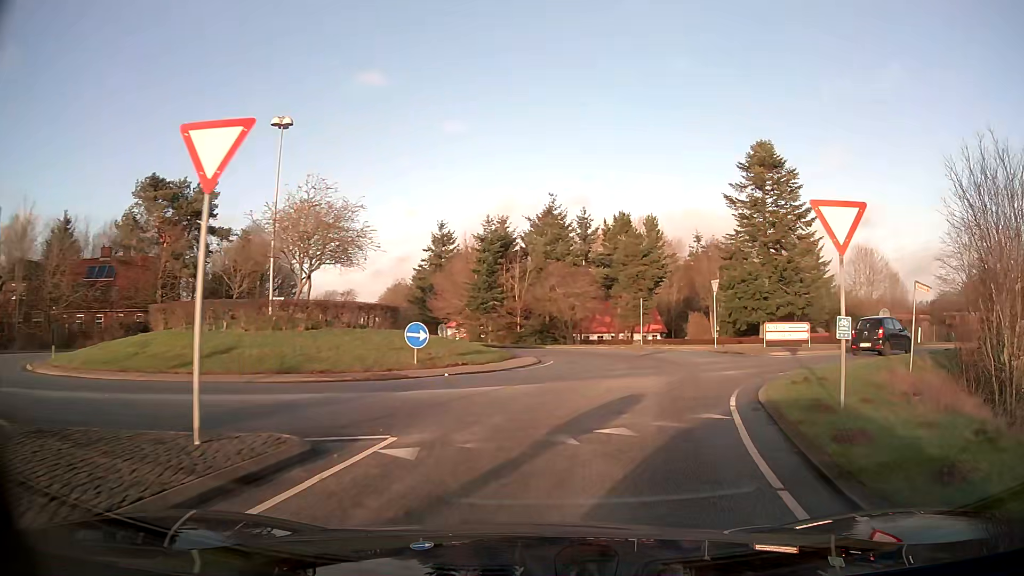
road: tertiary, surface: asphalt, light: Day
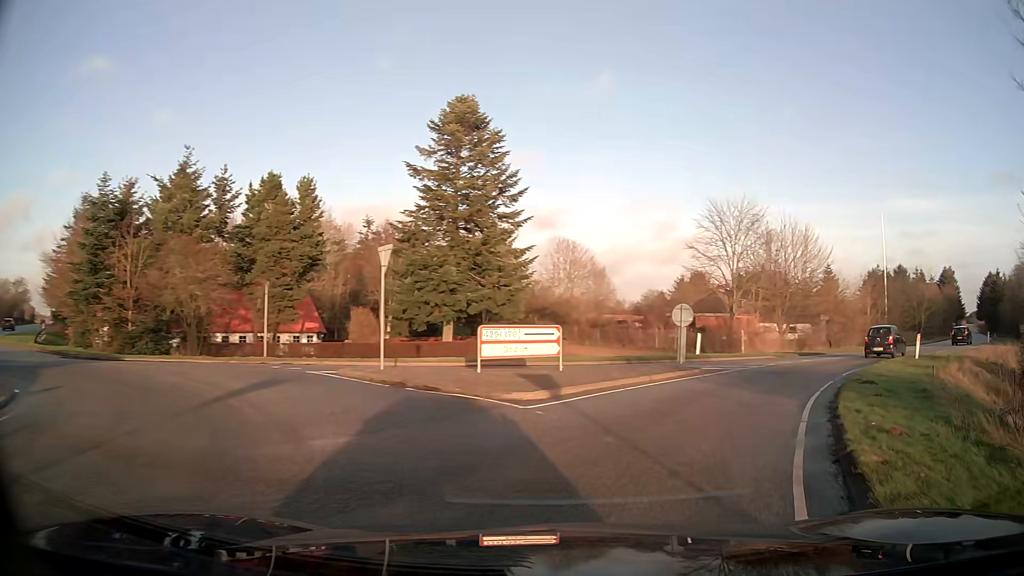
(+3.1, +14.5) m; +27°
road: secondary
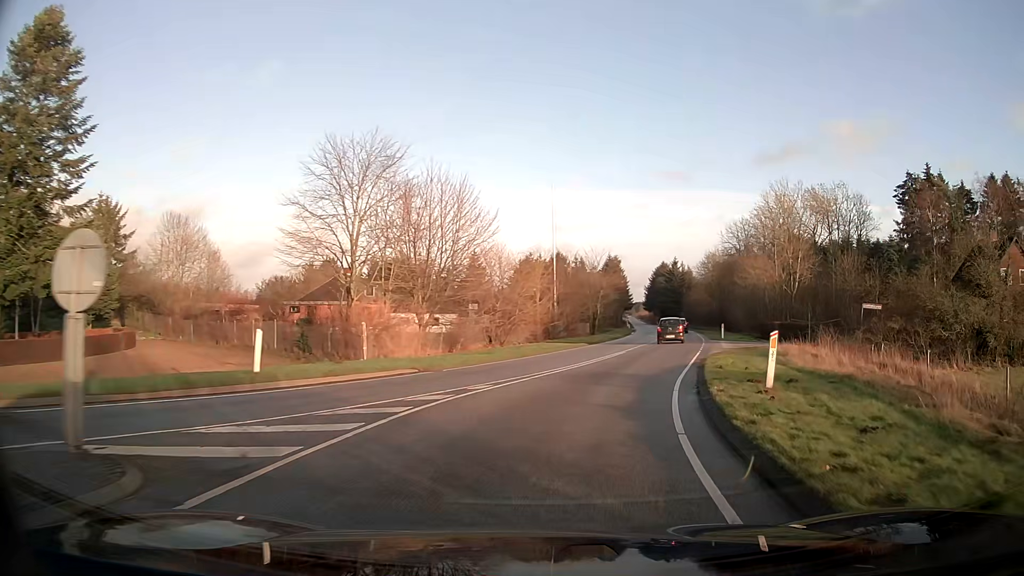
(+4.8, +15.4) m; +31°
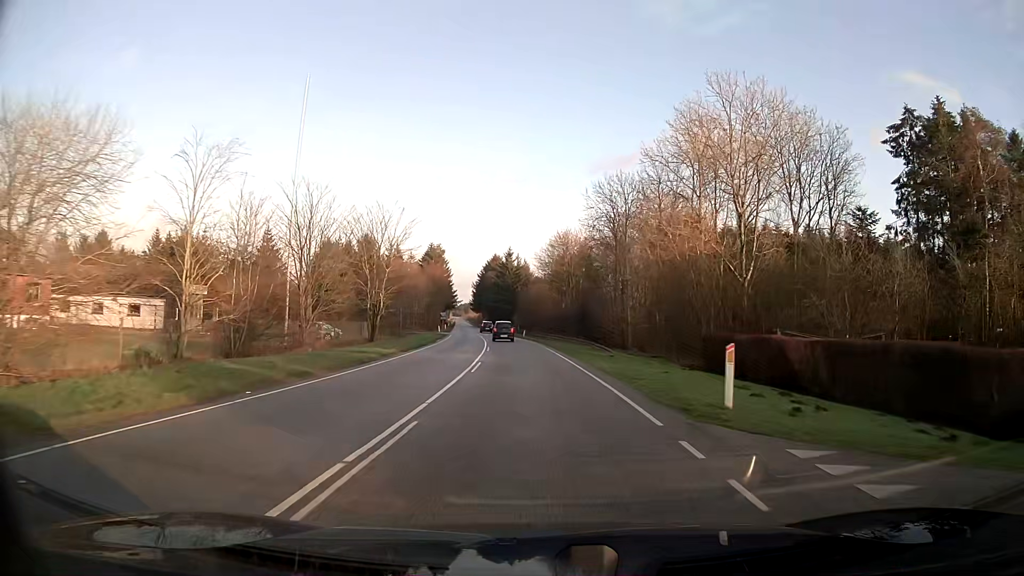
(+7.3, +36.1) m; +15°
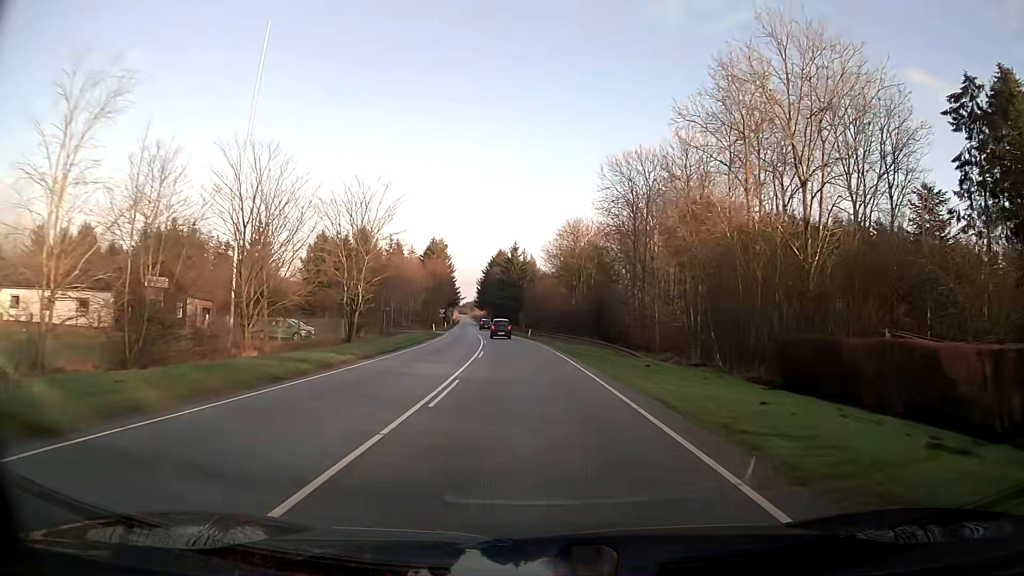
(0.0, +8.8) m; -1°
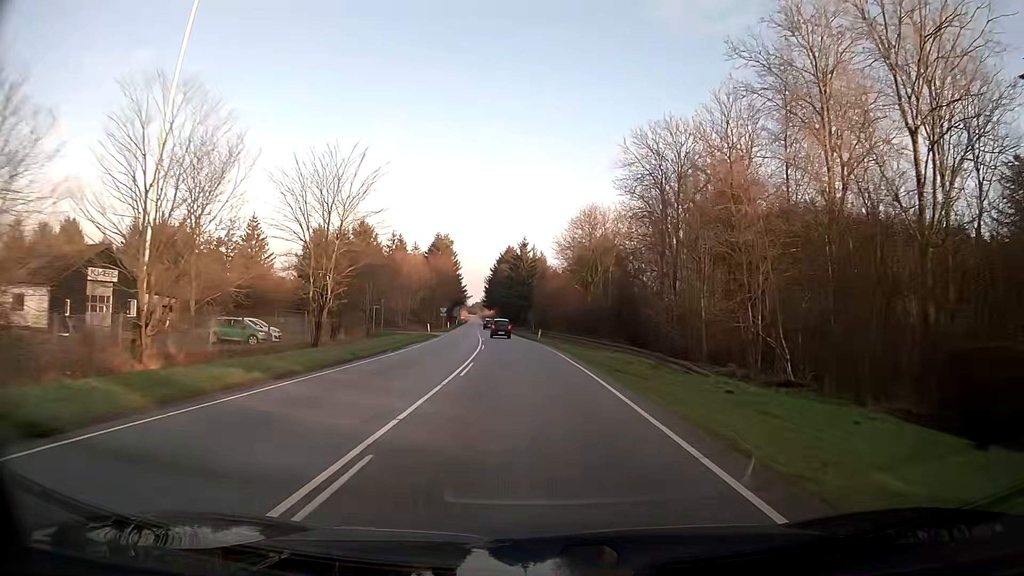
(-0.1, +9.3) m; -1°
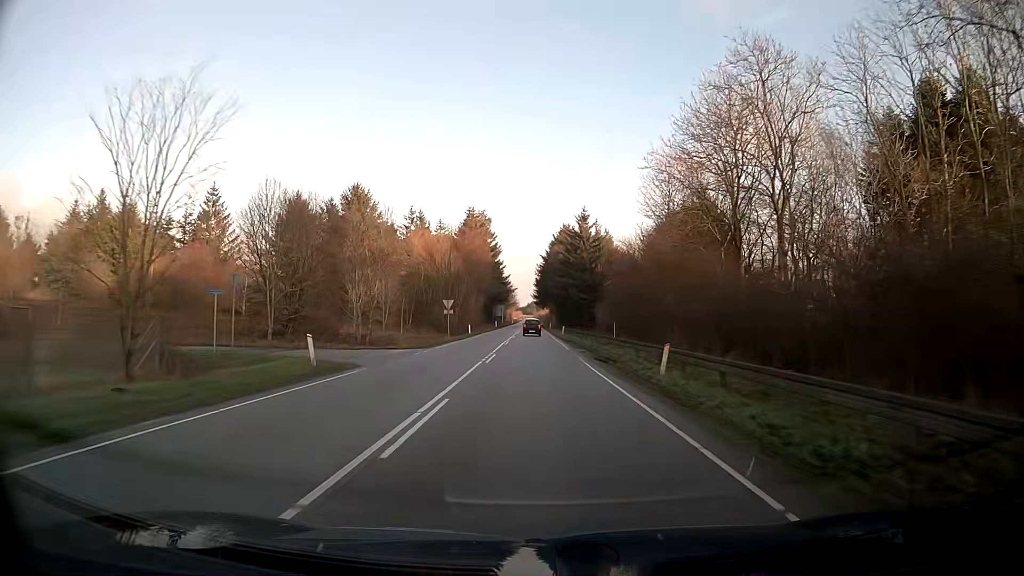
(-1.5, +41.0) m; -5°
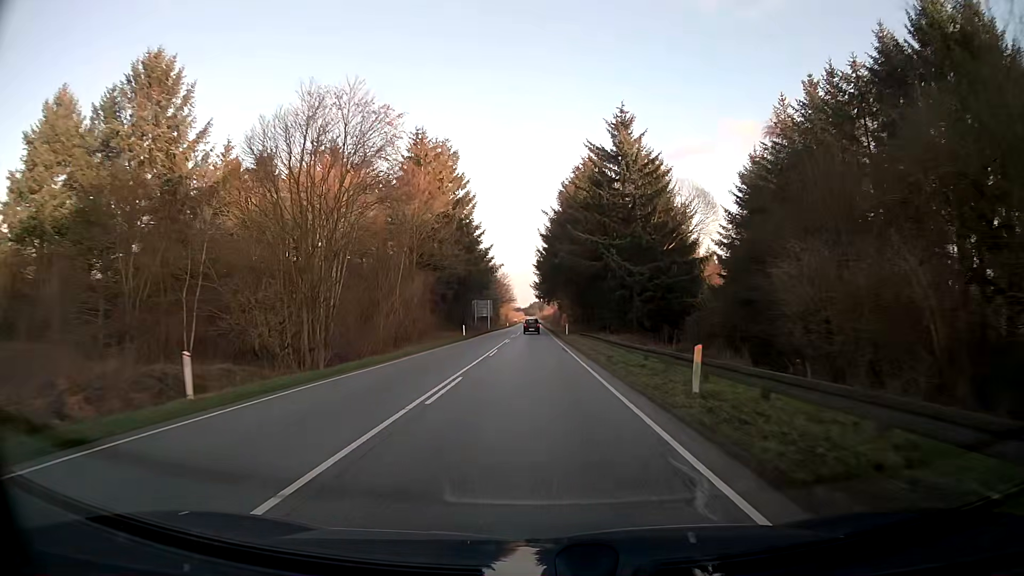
(-0.4, +56.7) m; 0°
(0, +10) (0, +20) (0, +30) (0, +40) (0, +50) (-1, +60) (-1, +70) (-1, +80) (-1, +90) (-1, +100) m
